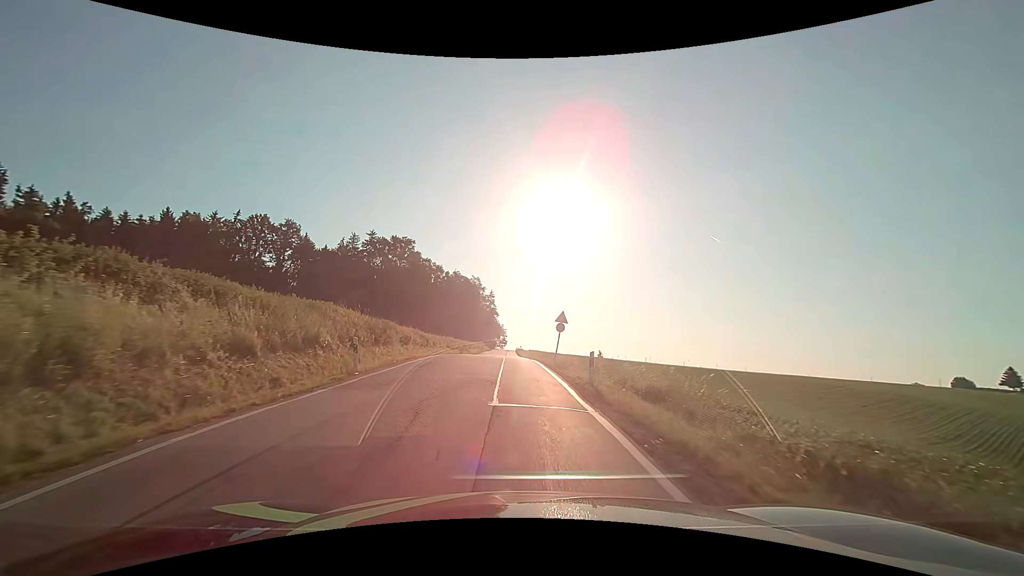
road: secondary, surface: asphalt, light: Day
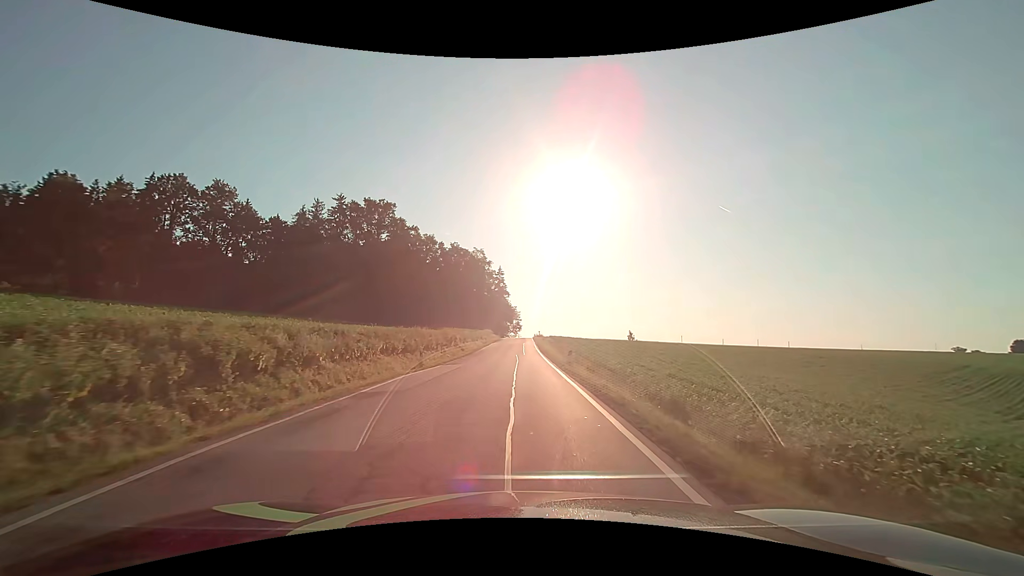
(-0.7, +29.3) m; -2°
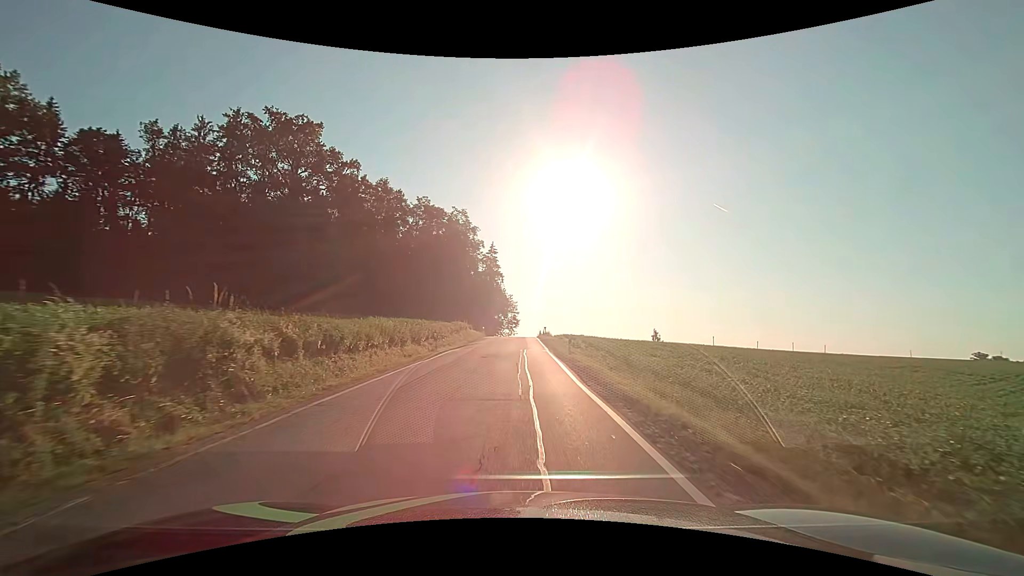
(0.0, +36.9) m; 0°
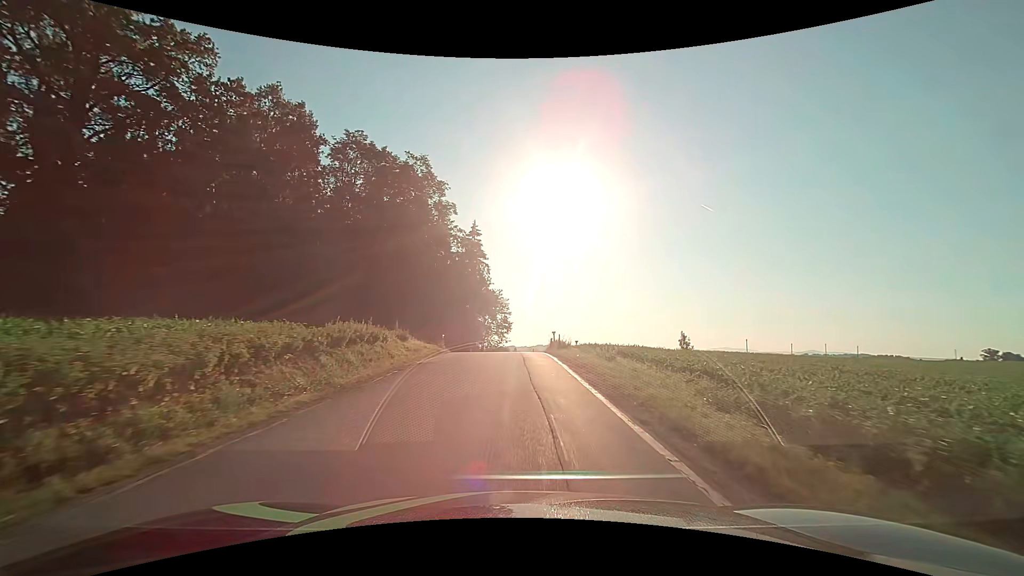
(+0.2, +29.8) m; +1°
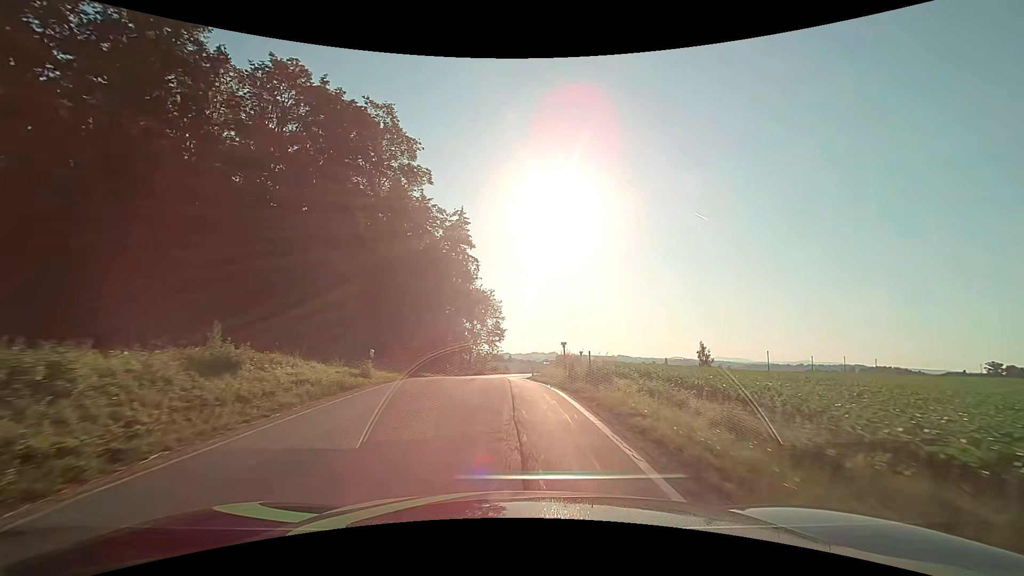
(+0.1, +14.9) m; +1°
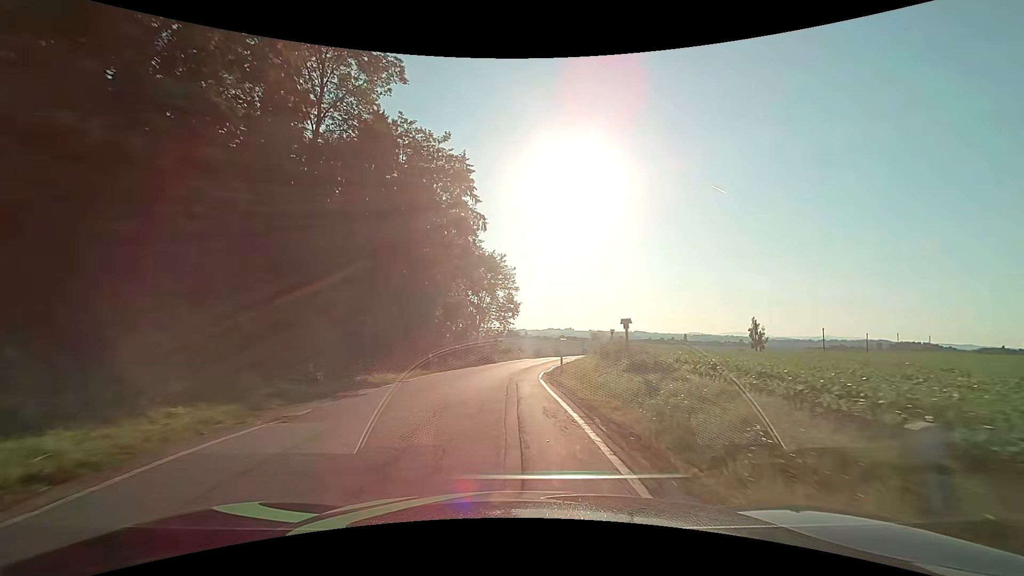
(-0.2, +15.0) m; -2°
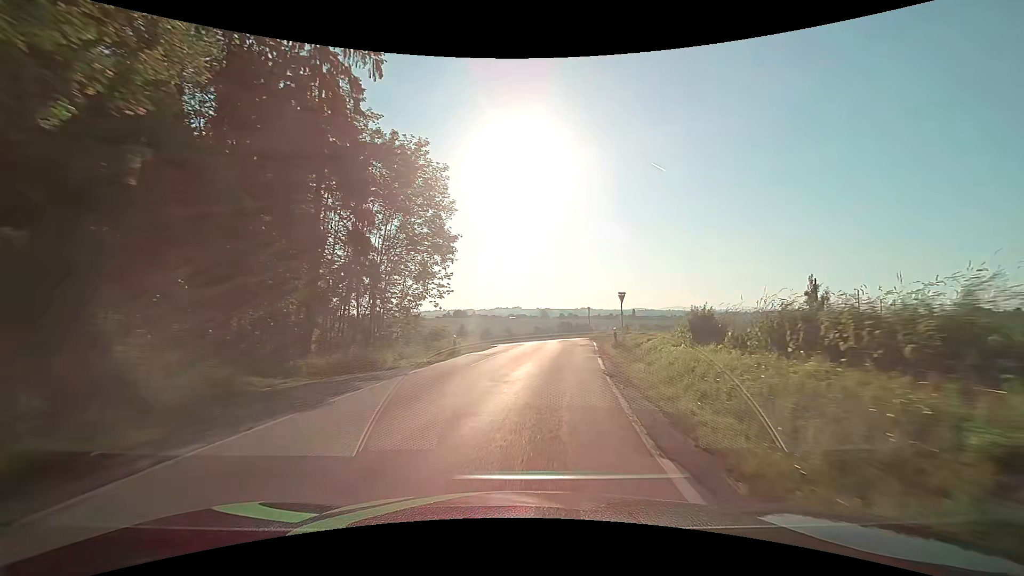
(+0.3, +31.5) m; +6°
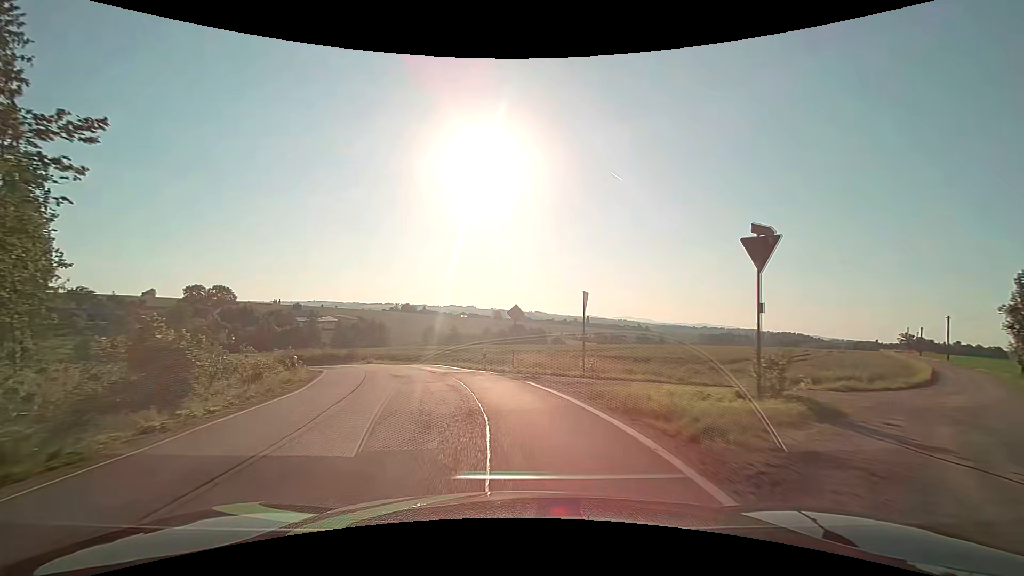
(+2.4, +30.9) m; +5°
(0, +10) (-2, +20) (-6, +29) (-11, +38) (-16, +46) (-22, +55) (-27, +63) (-33, +71) (-39, +79) (-44, +88) m
